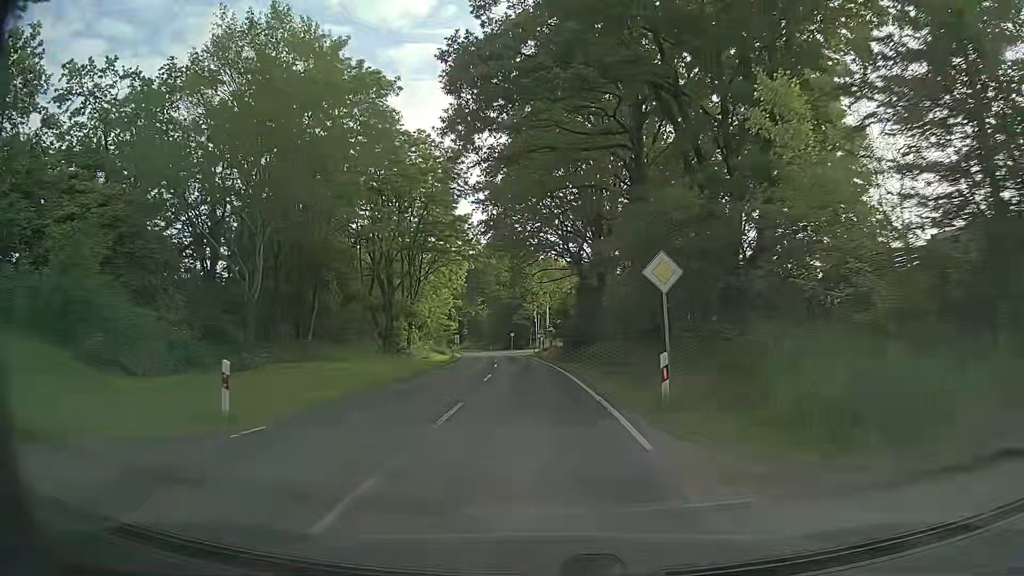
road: secondary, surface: asphalt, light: Day
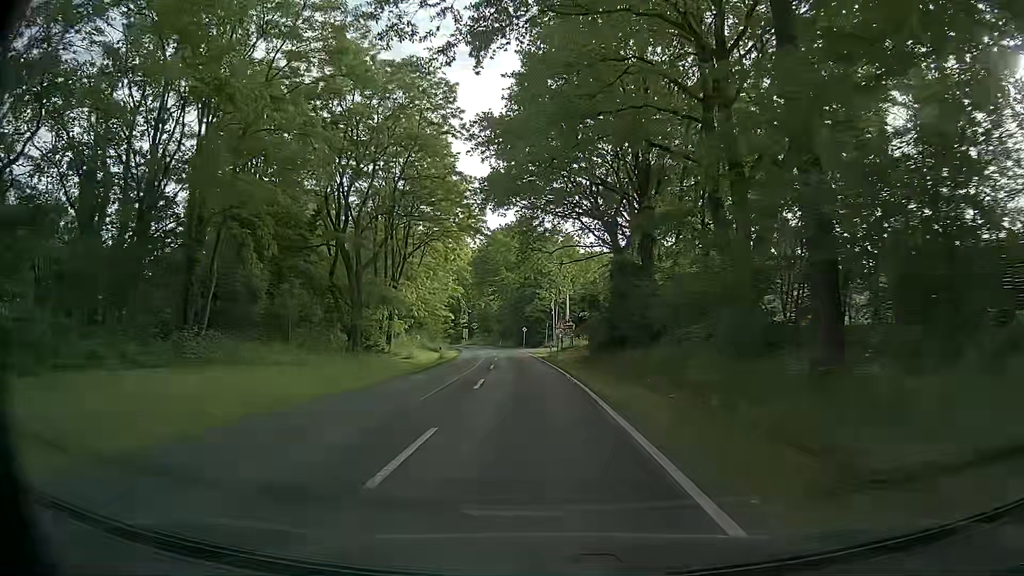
(-0.3, +15.9) m; -2°
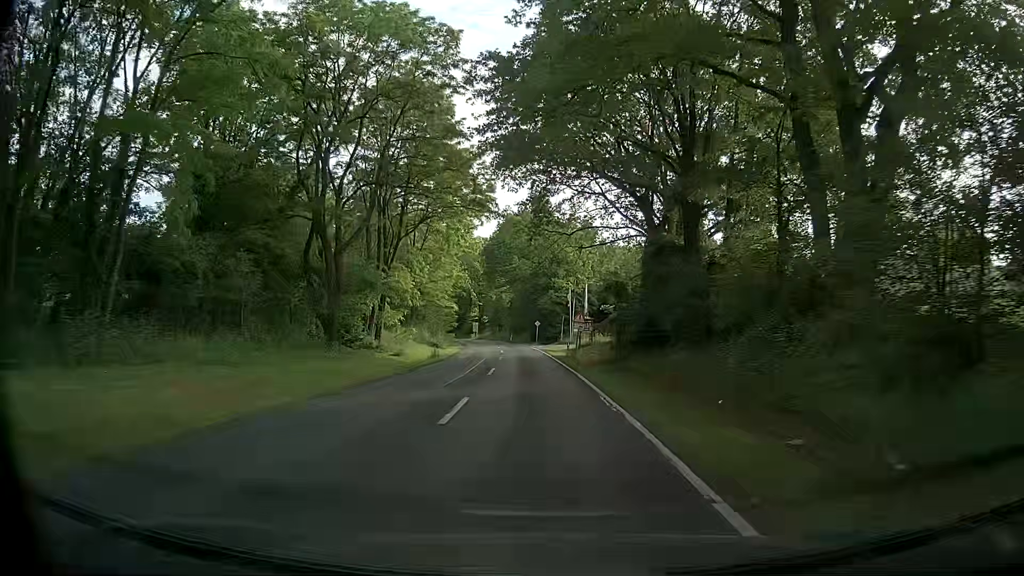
(-0.1, +8.0) m; -1°
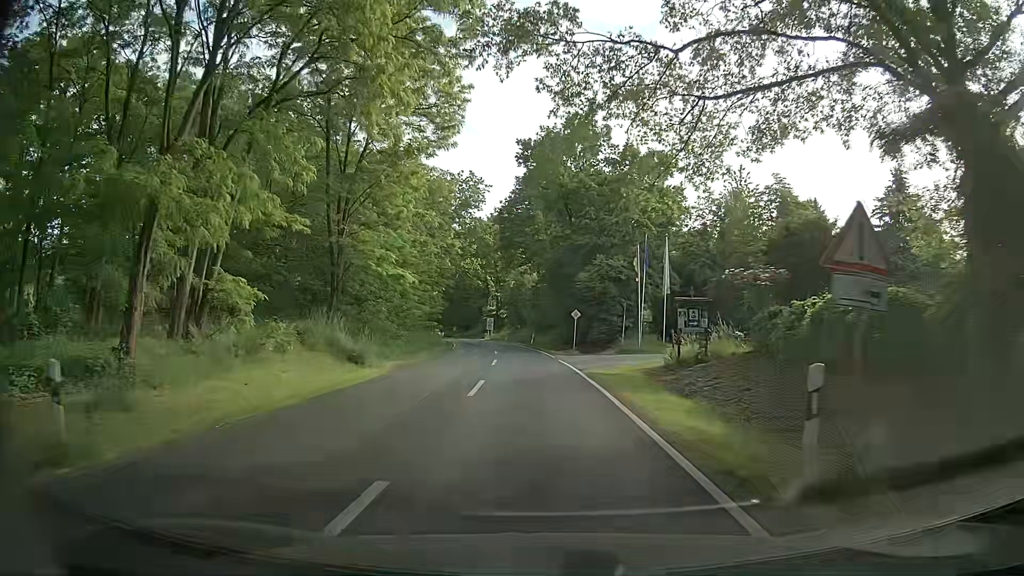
(-0.9, +32.1) m; -4°
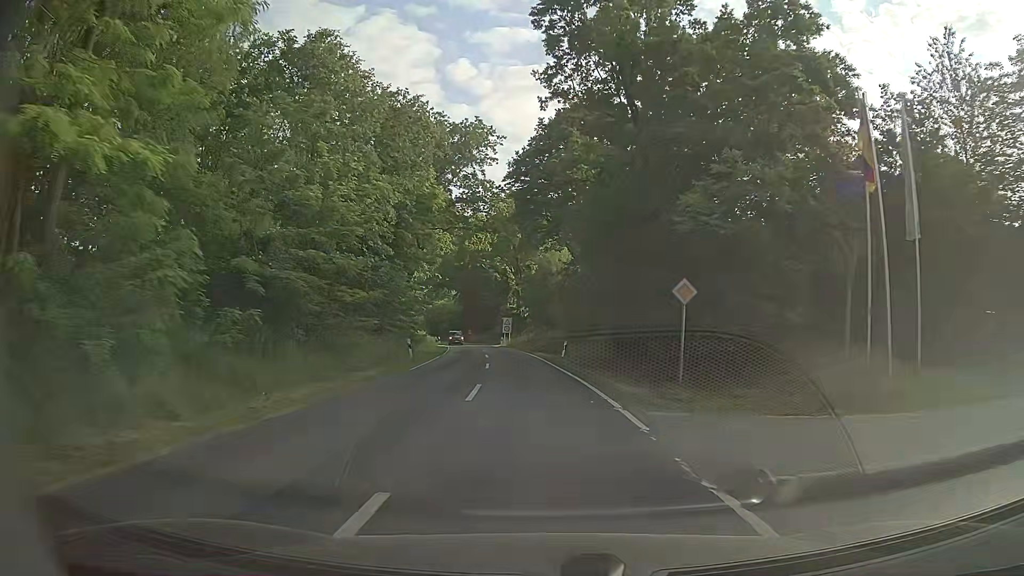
(+0.1, +24.1) m; -1°
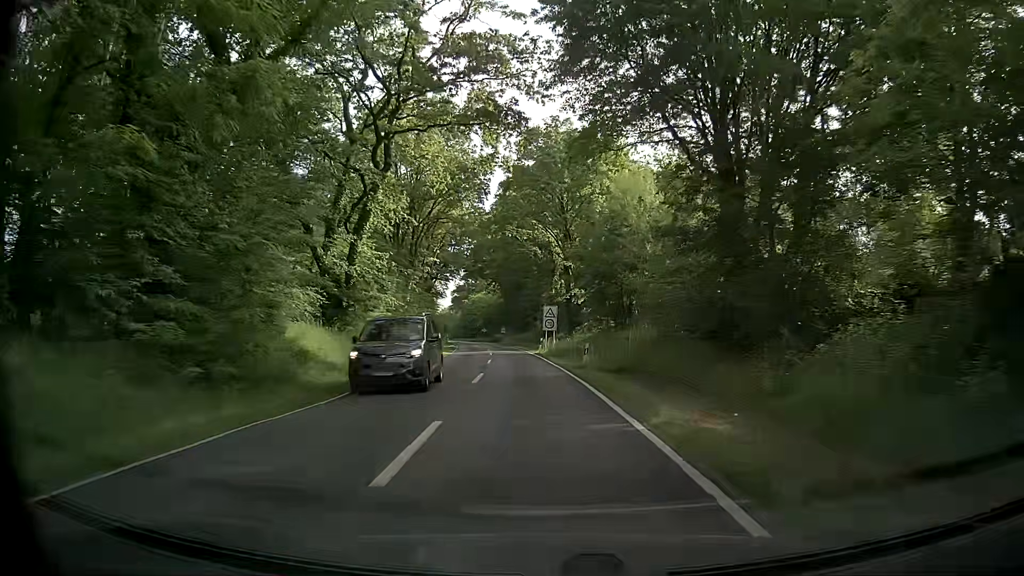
(-1.3, +31.5) m; -4°
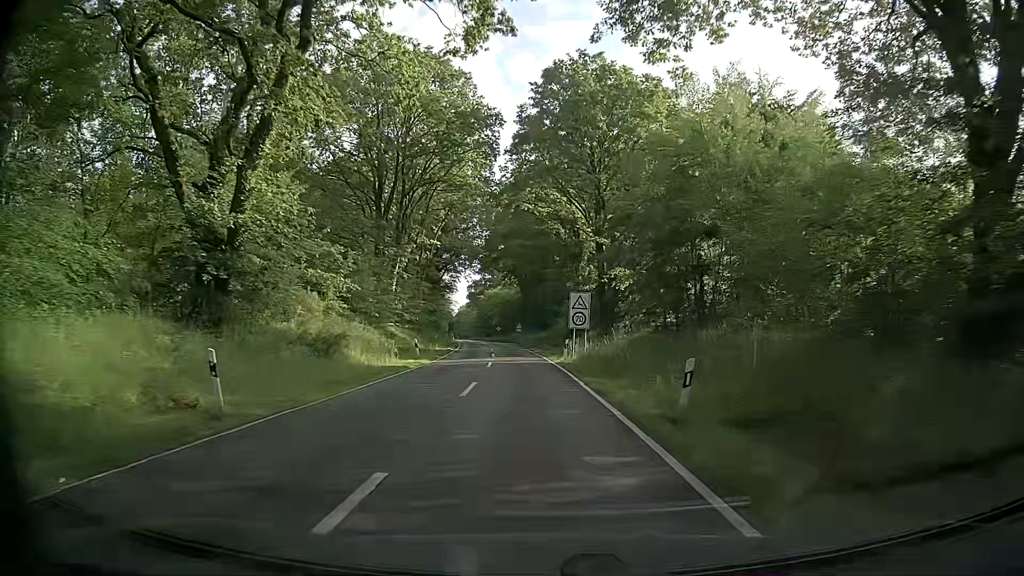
(-0.2, +15.6) m; -2°
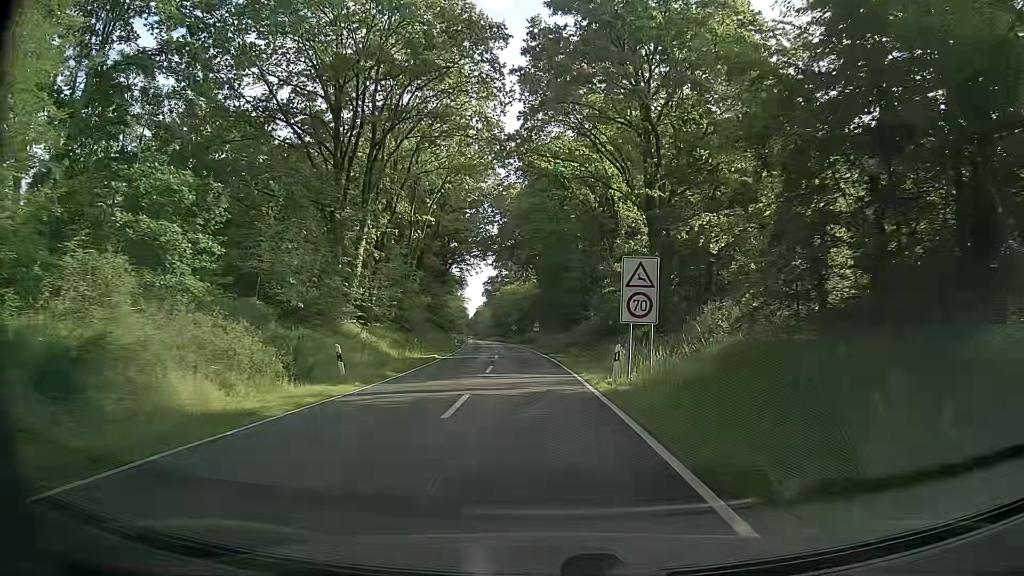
(-0.2, +15.6) m; -1°
